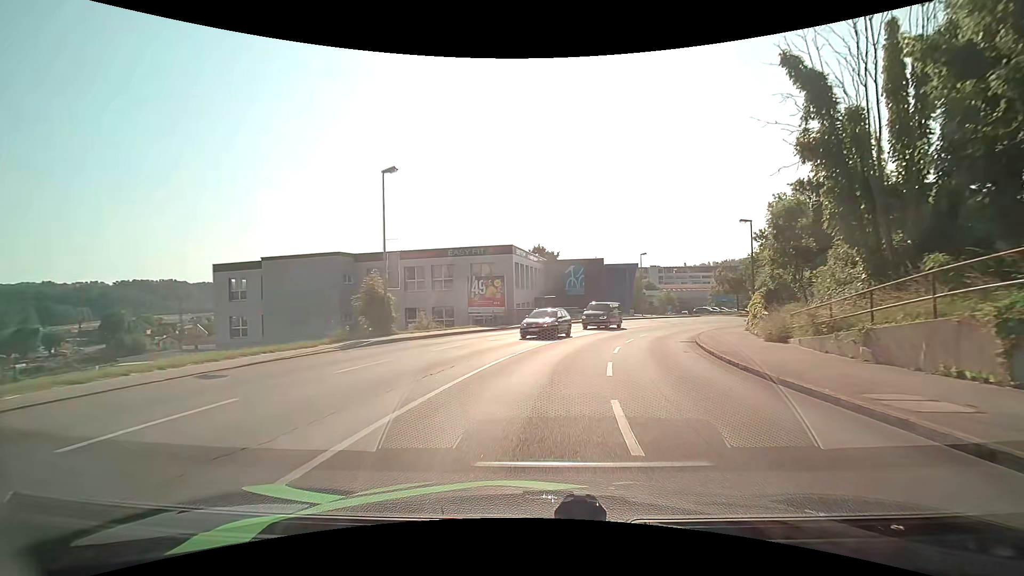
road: tertiary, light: Day
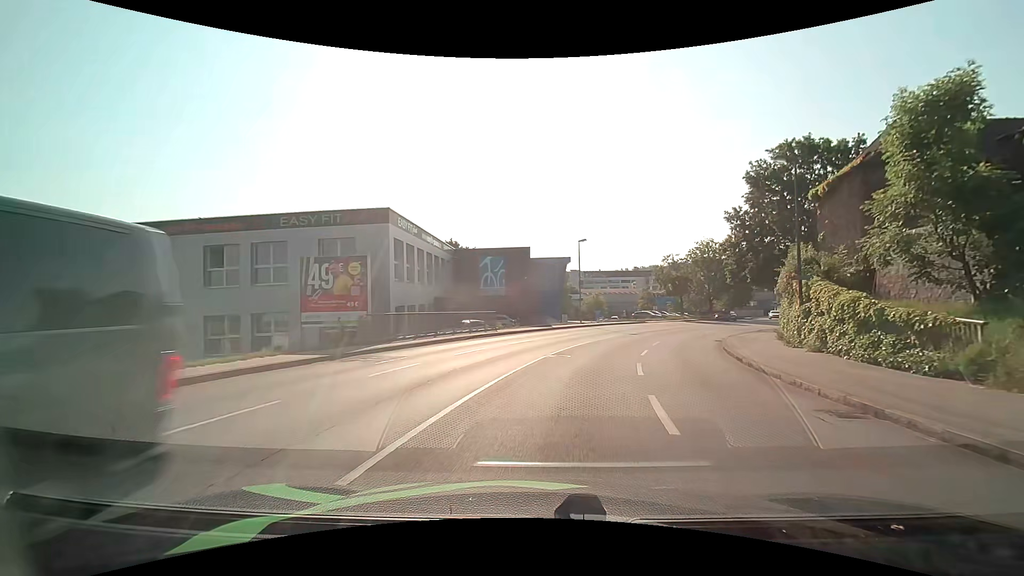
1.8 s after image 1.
(+1.0, +17.2) m; +9°
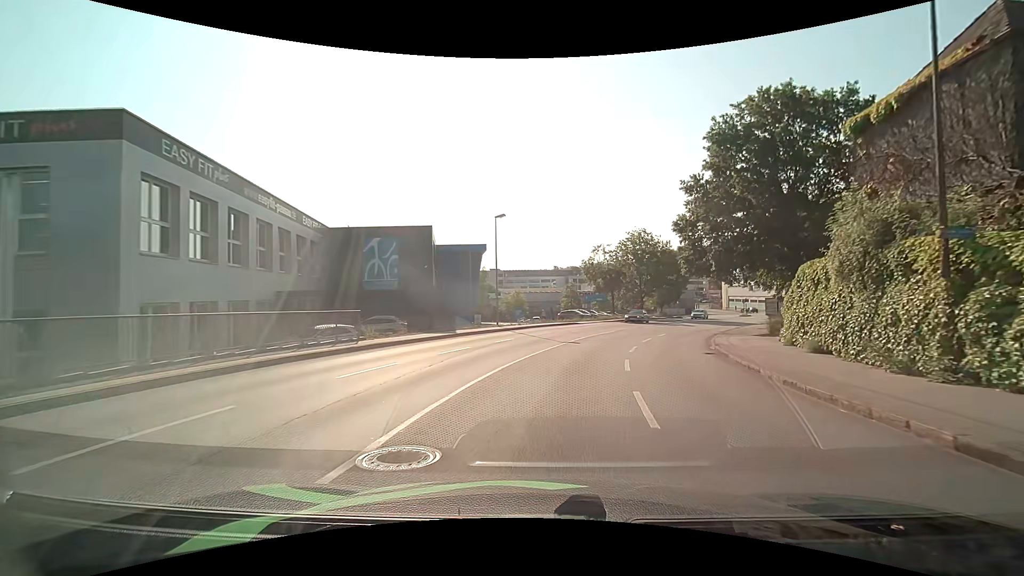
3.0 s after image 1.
(+1.0, +12.0) m; +9°
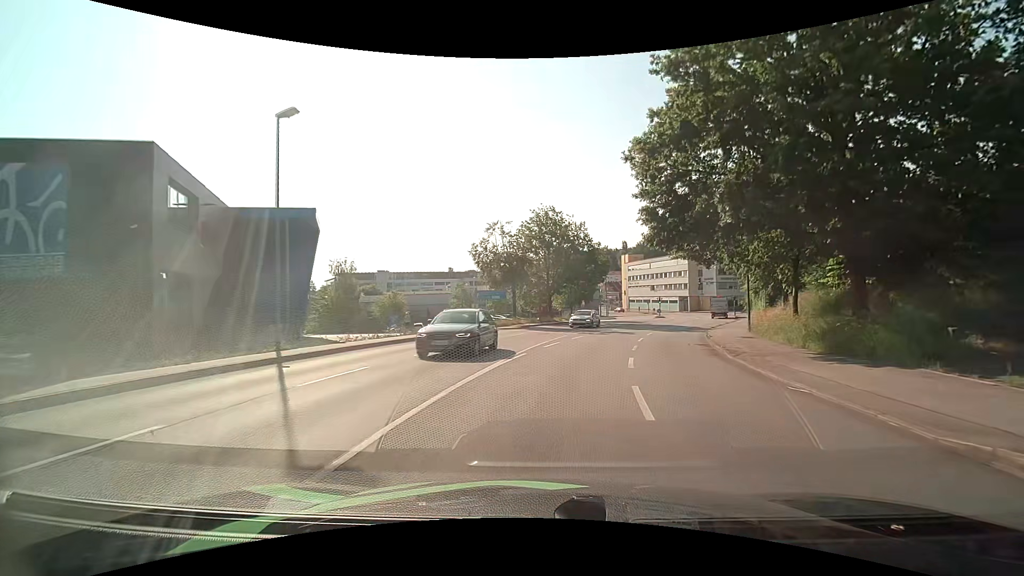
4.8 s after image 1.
(+1.8, +18.1) m; +12°
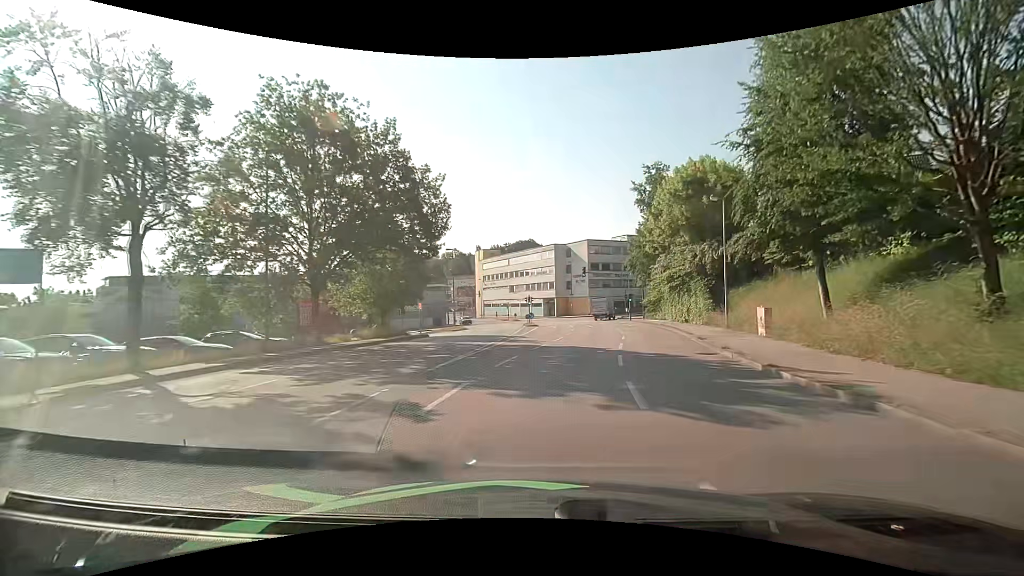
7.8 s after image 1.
(+4.3, +29.3) m; +16°
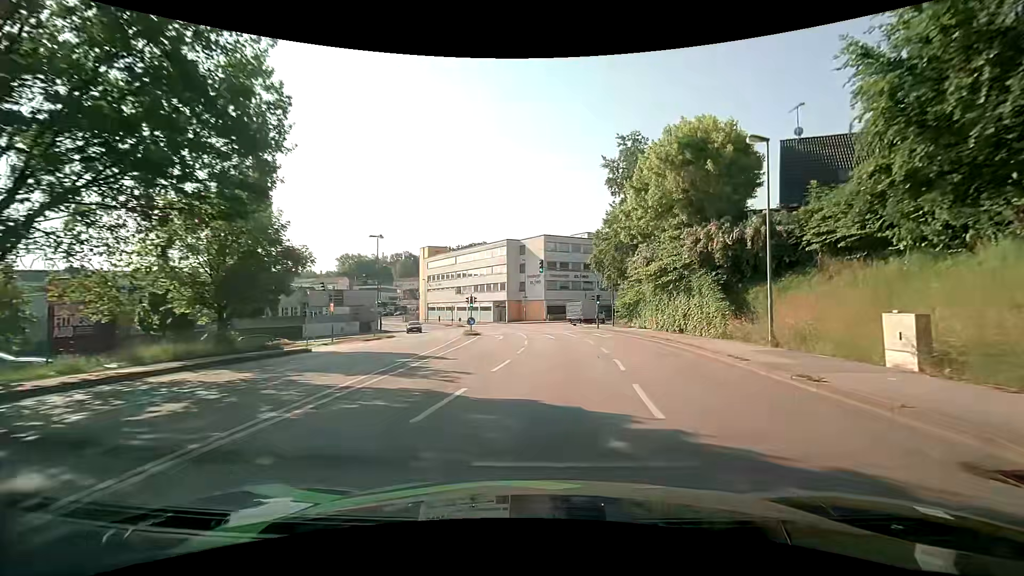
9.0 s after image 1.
(+0.6, +12.3) m; +6°
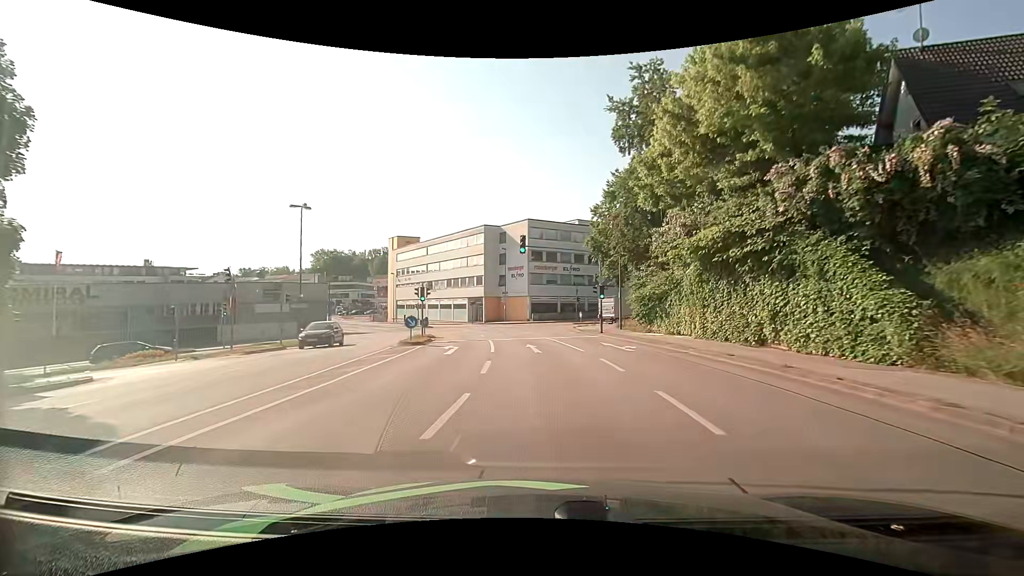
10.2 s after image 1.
(+0.2, +13.0) m; +1°
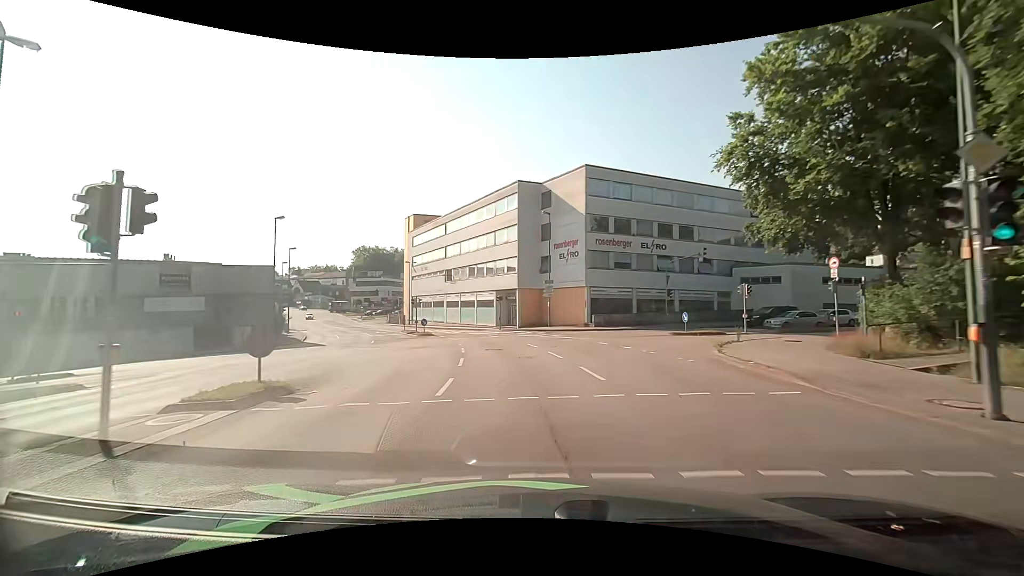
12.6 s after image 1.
(-0.7, +24.7) m; -6°
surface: asphalt
(0, +10) (-1, +20) (-3, +30) (-6, +39) (-10, +49) (-14, +58) (-19, +66) (-24, +75) (-29, +84) (-34, +92) m
